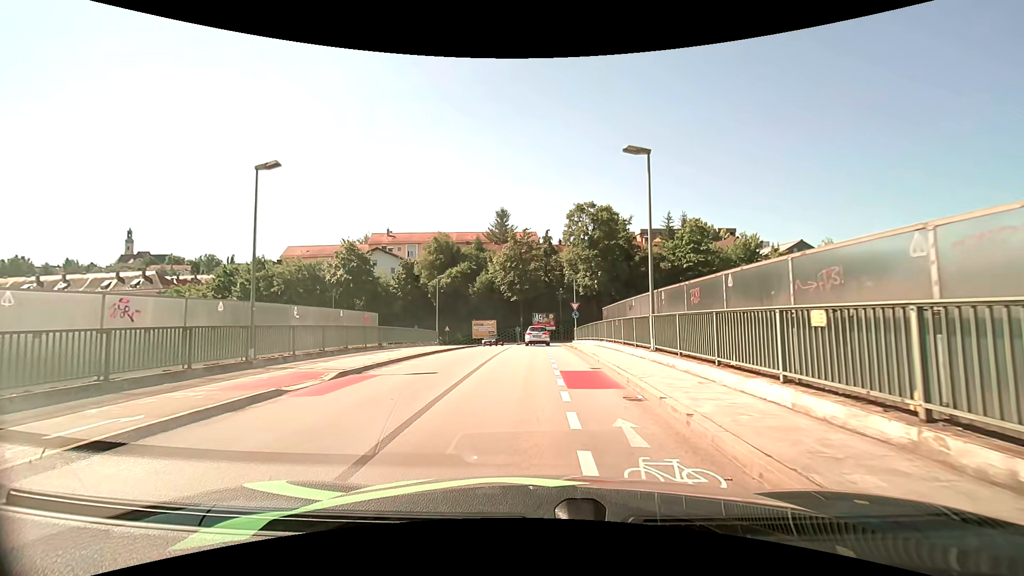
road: unclassified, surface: asphalt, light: Day
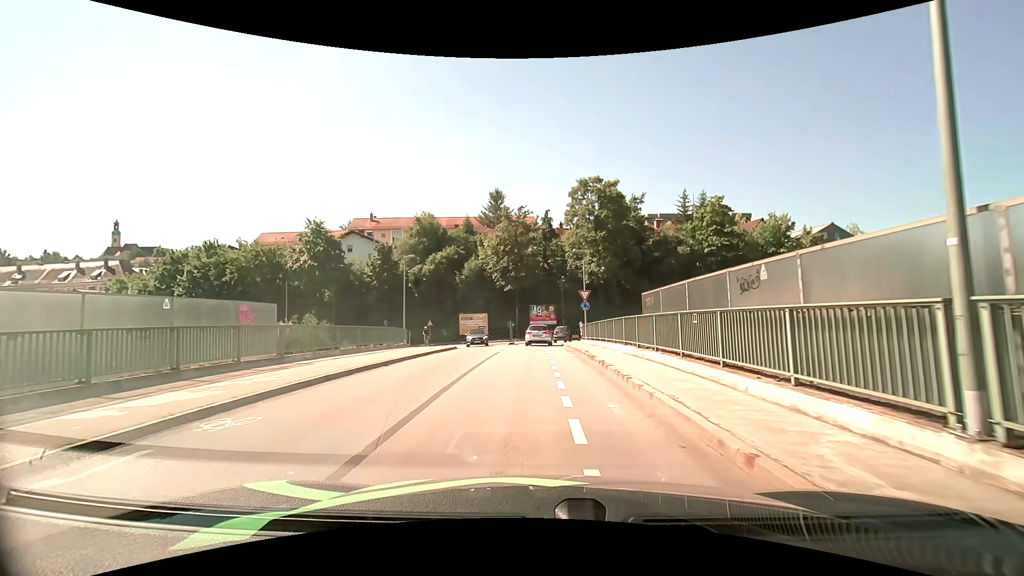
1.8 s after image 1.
(0.0, +10.9) m; 0°
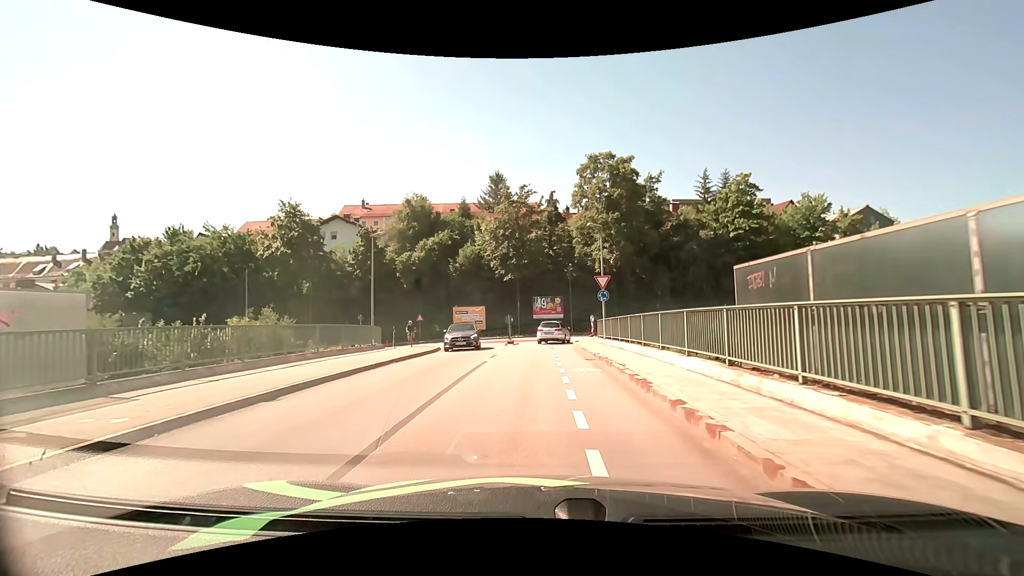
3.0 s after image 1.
(0.0, +7.6) m; 0°
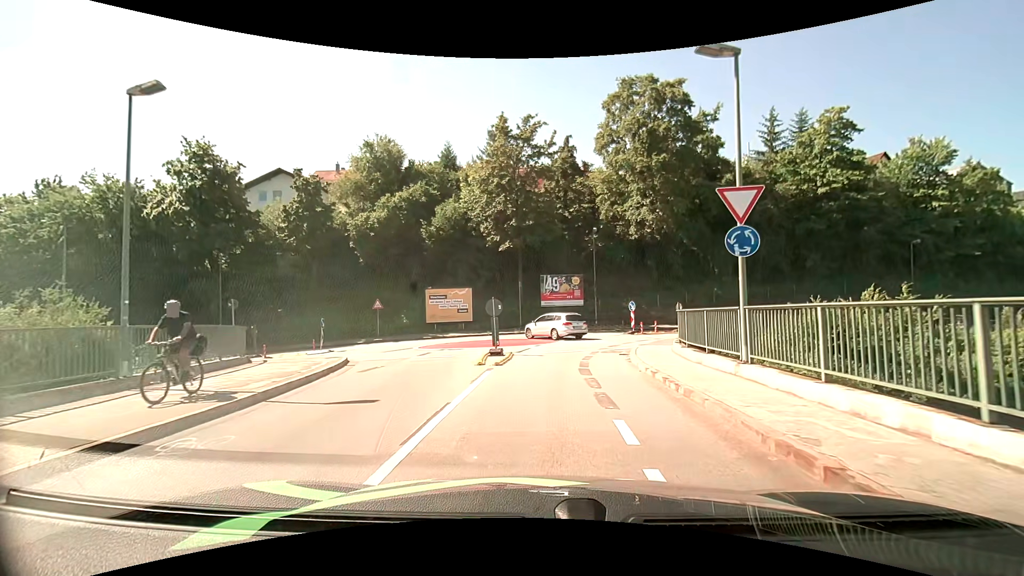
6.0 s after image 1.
(-0.3, +17.1) m; -1°
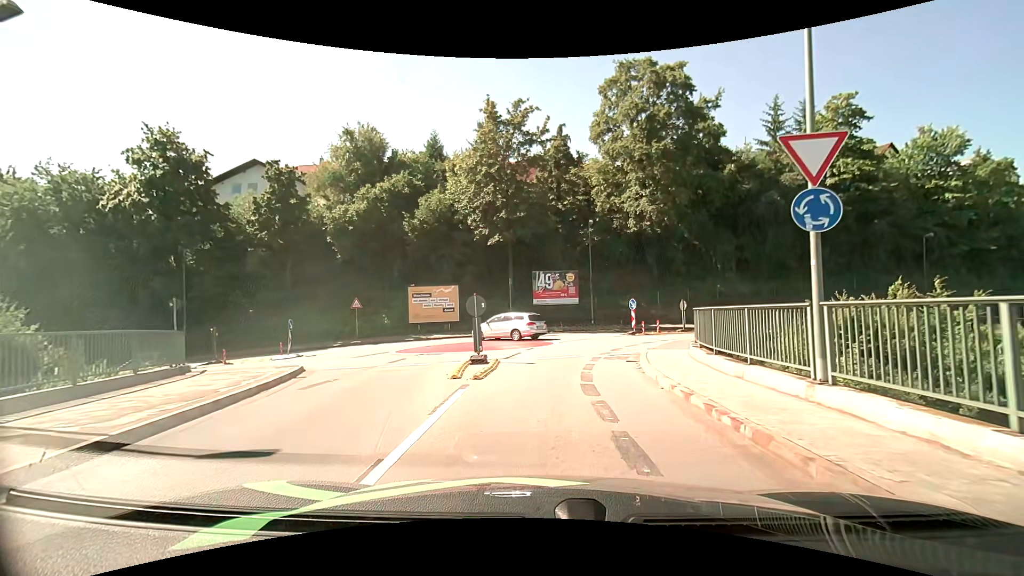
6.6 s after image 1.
(0.0, +2.8) m; +1°
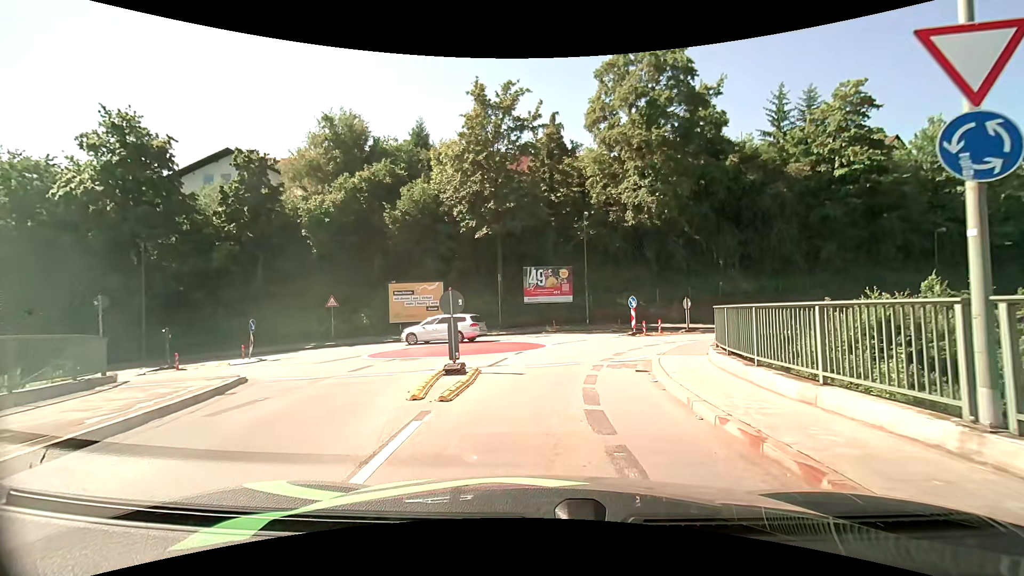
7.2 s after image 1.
(0.0, +2.6) m; 0°
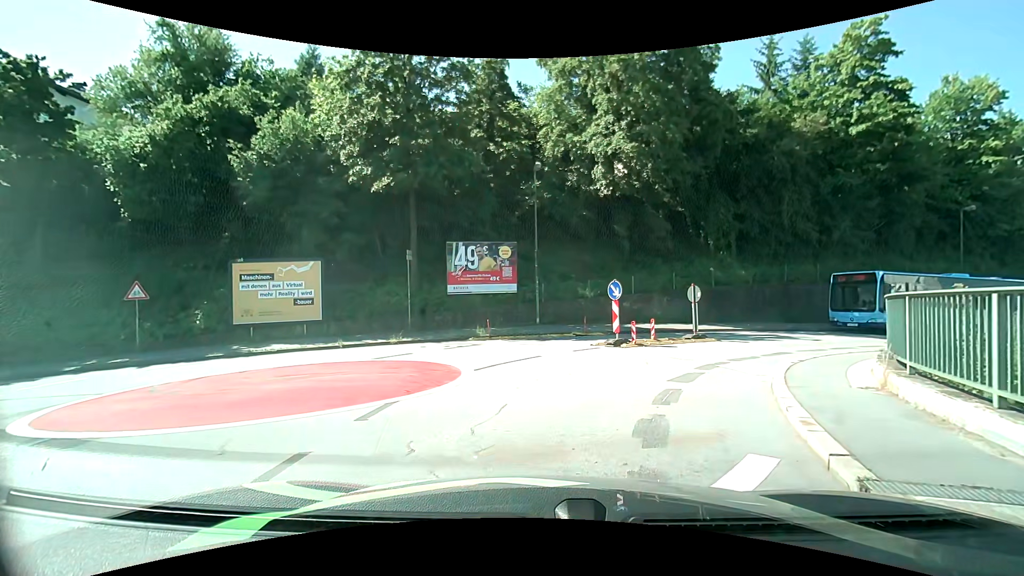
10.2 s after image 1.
(+0.5, +10.8) m; +7°
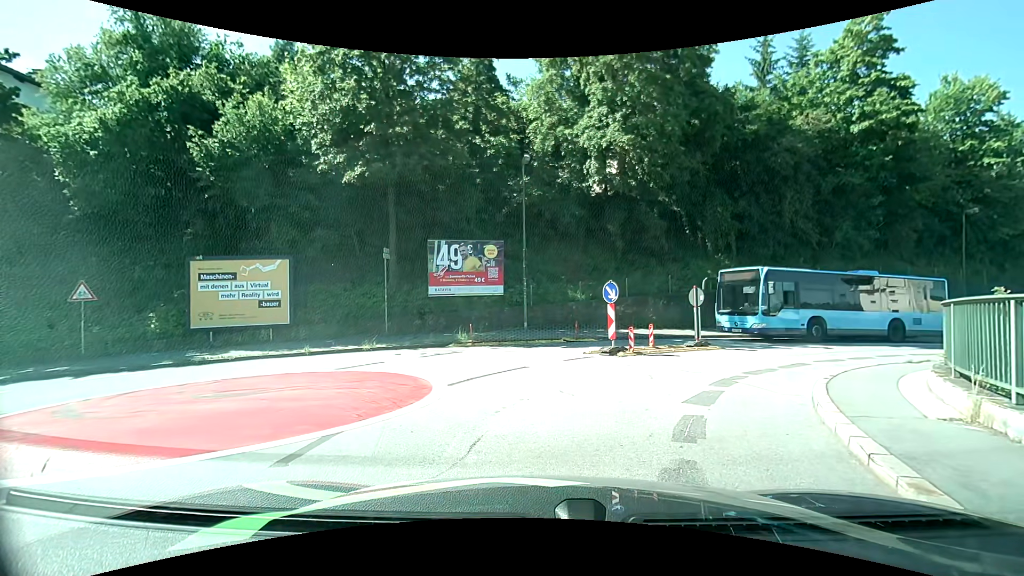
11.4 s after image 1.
(0.0, +1.5) m; +1°
(+2, +10) (+8, +18) (+16, +23) (+25, +27) (+35, +31) (+44, +35) (+53, +39) (+62, +43) (+71, +47) (+81, +51) m
